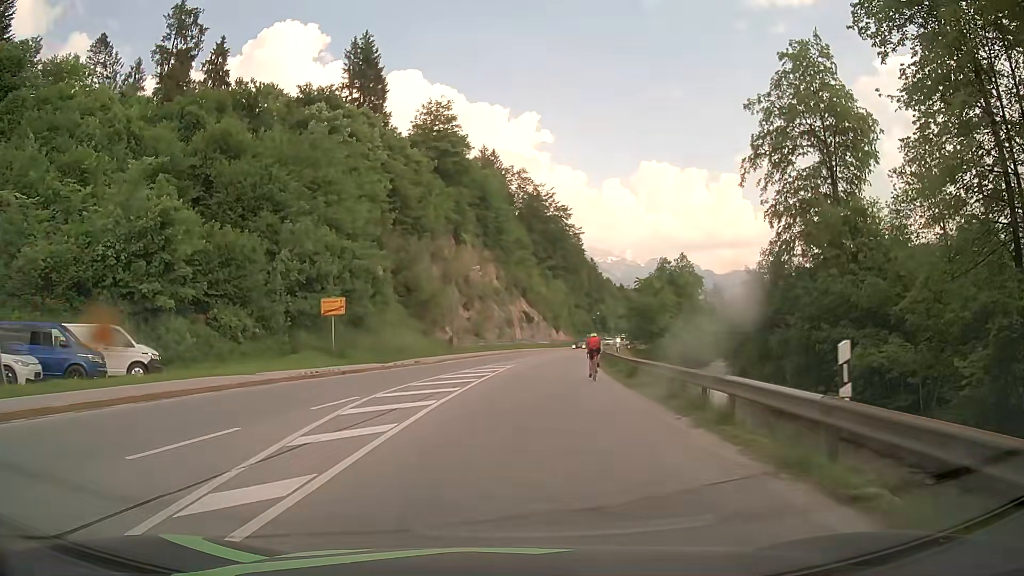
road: primary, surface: asphalt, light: Day
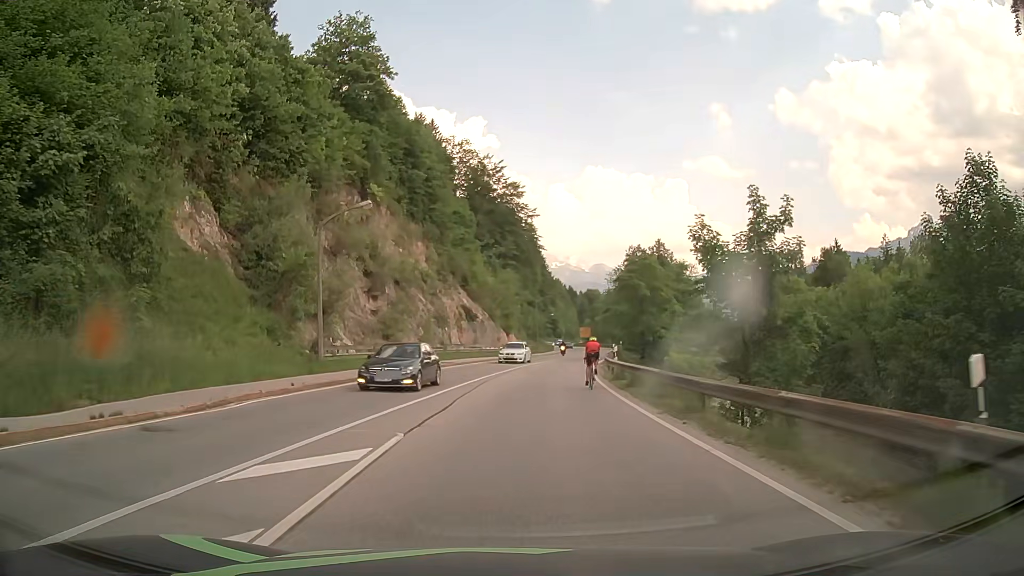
(+1.1, +27.0) m; +5°
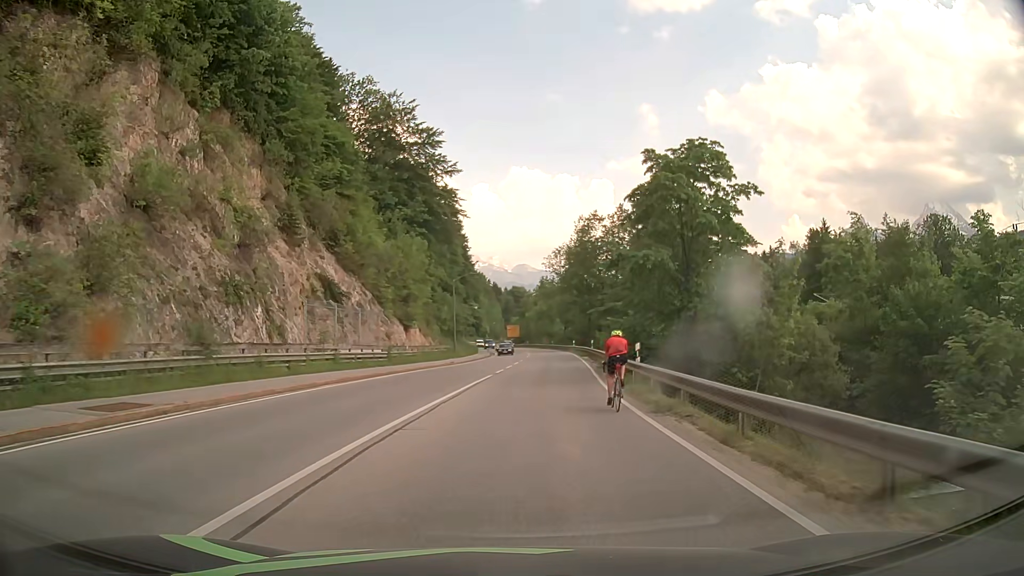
(+1.7, +32.0) m; +7°
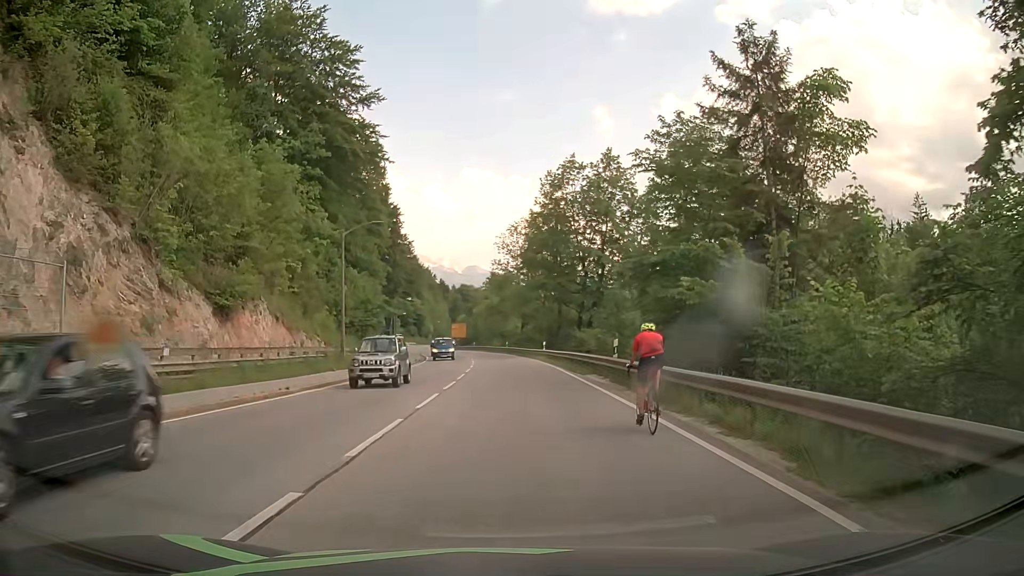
(+1.1, +27.7) m; +5°
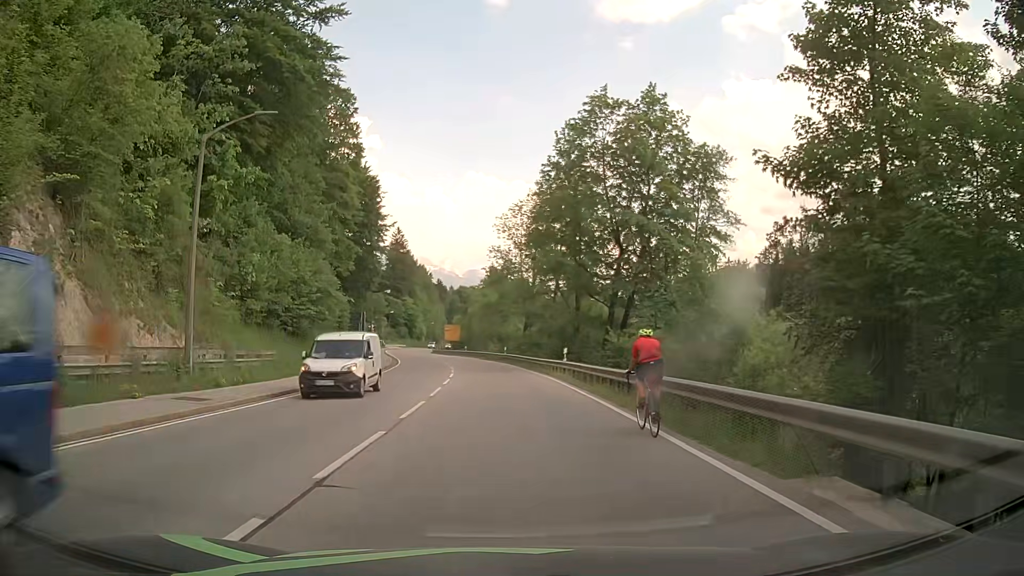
(-0.1, +18.8) m; -1°
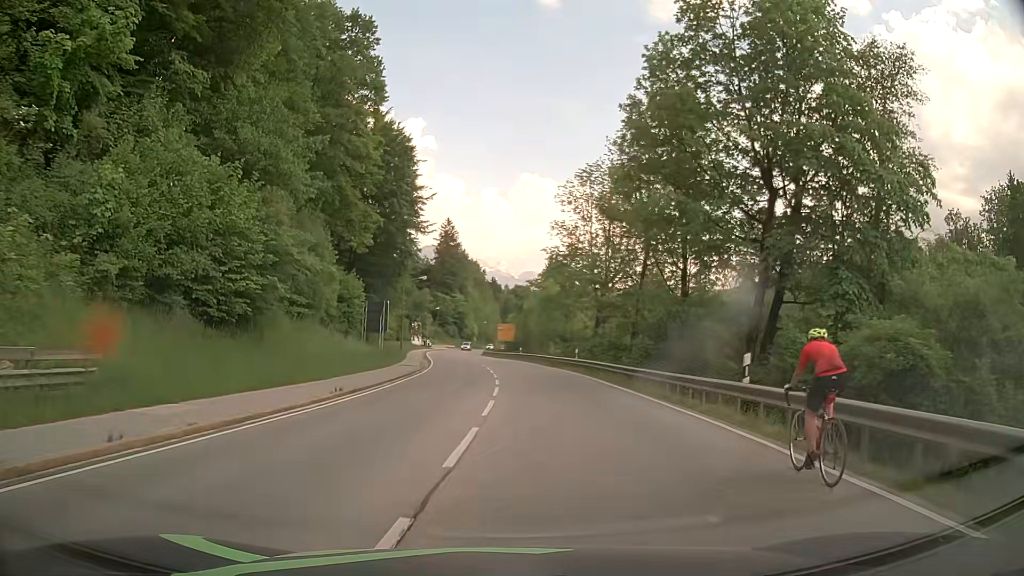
(-0.6, +17.6) m; -4°
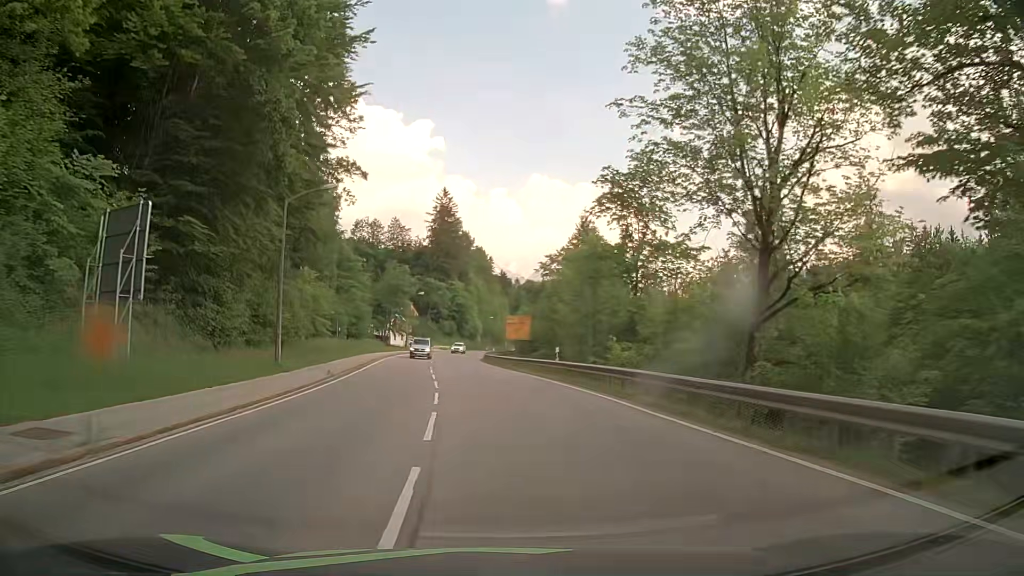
(-0.3, +40.4) m; -1°
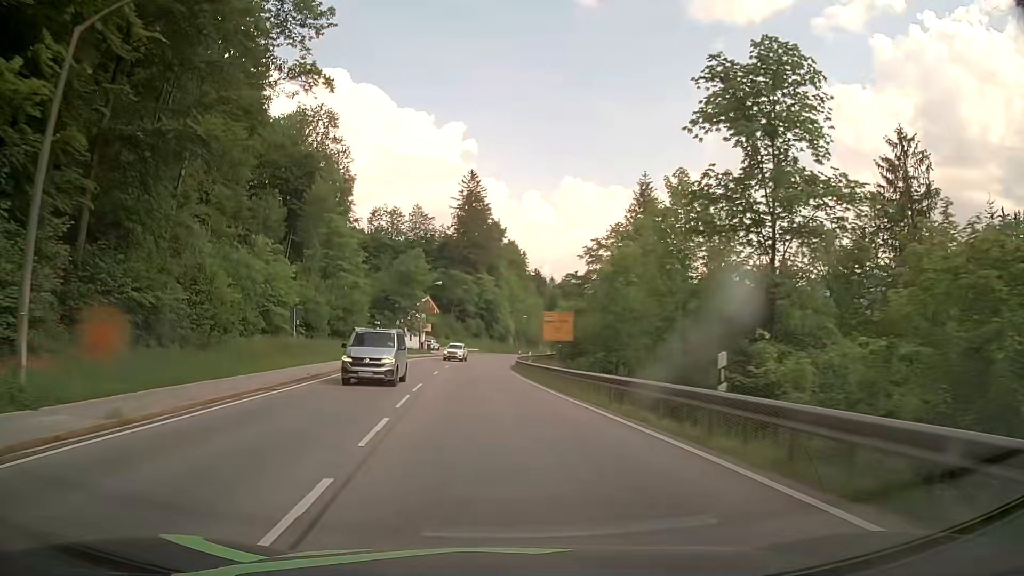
(-0.4, +19.1) m; -3°
(0, +10) (0, +20) (-1, +30) (-2, +40) (-2, +50) (-2, +60) (-1, +70) (0, +80) (+1, +90) (+3, +100) m
